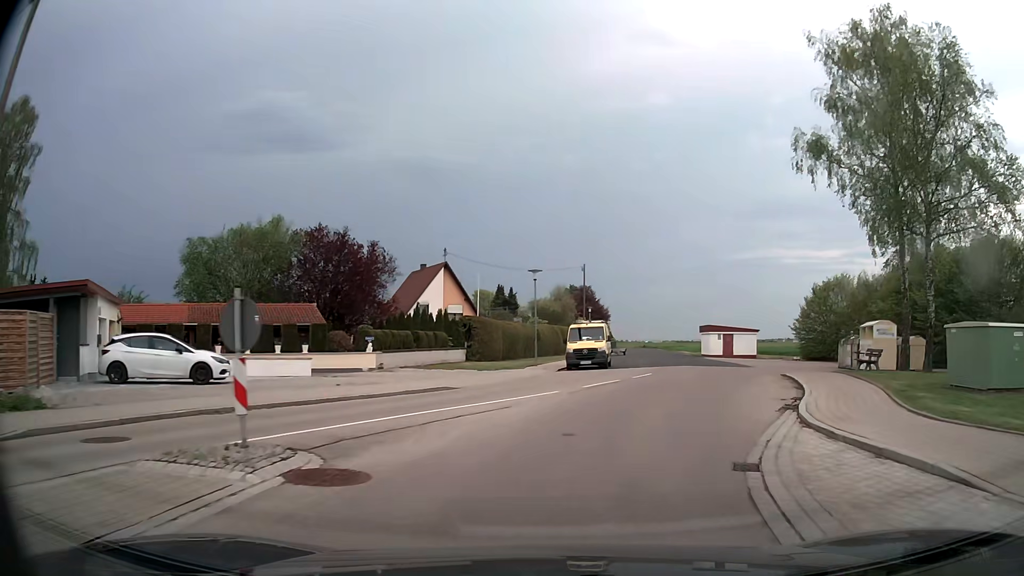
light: Day
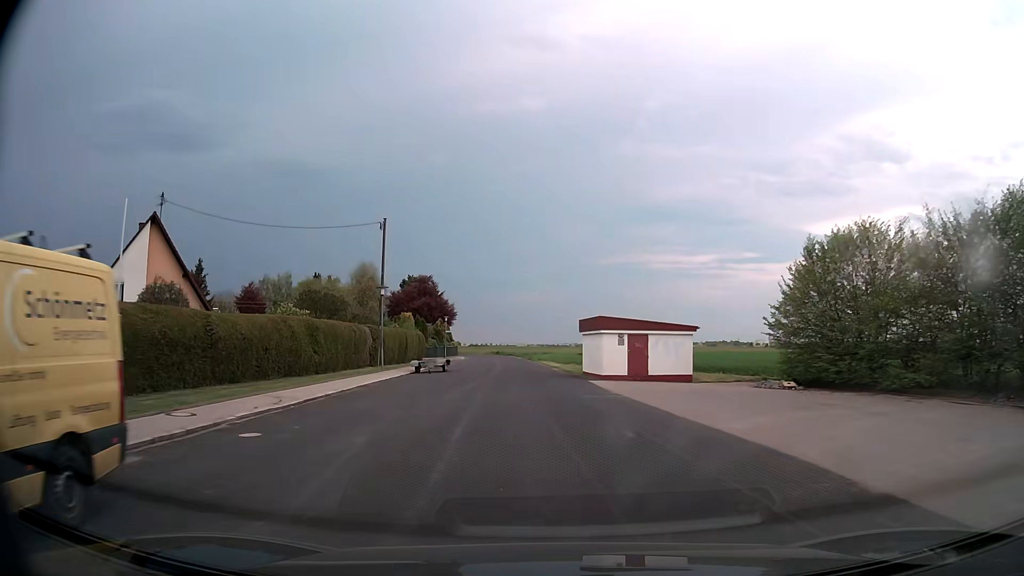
(+6.2, +31.9) m; +11°
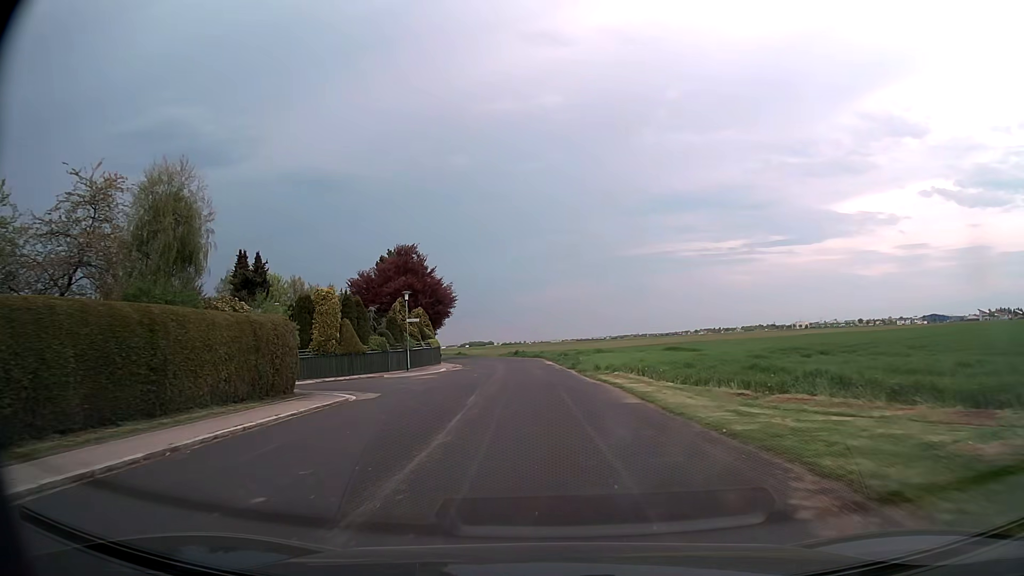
(-1.1, +39.9) m; -3°
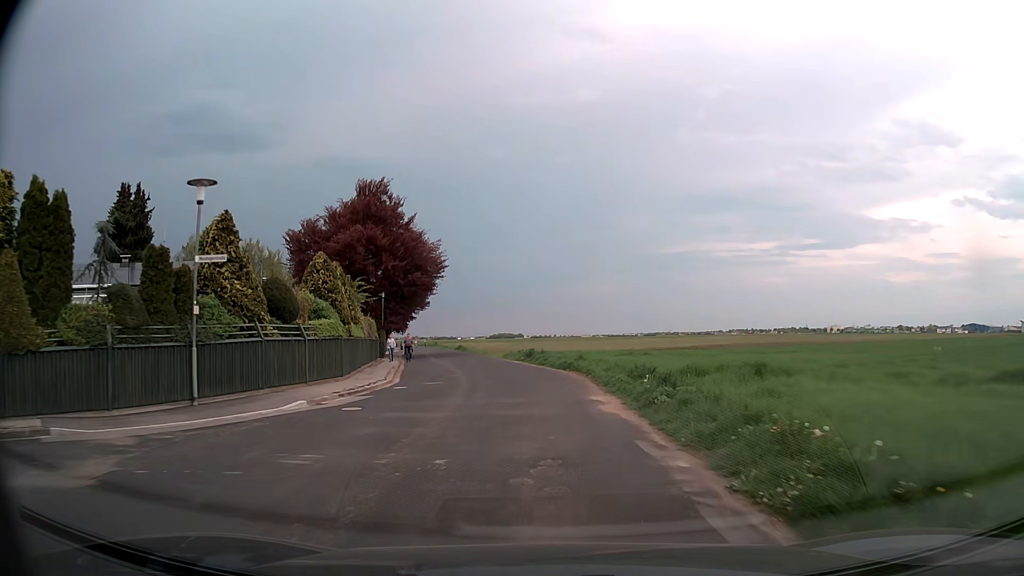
(-0.3, +29.3) m; -3°
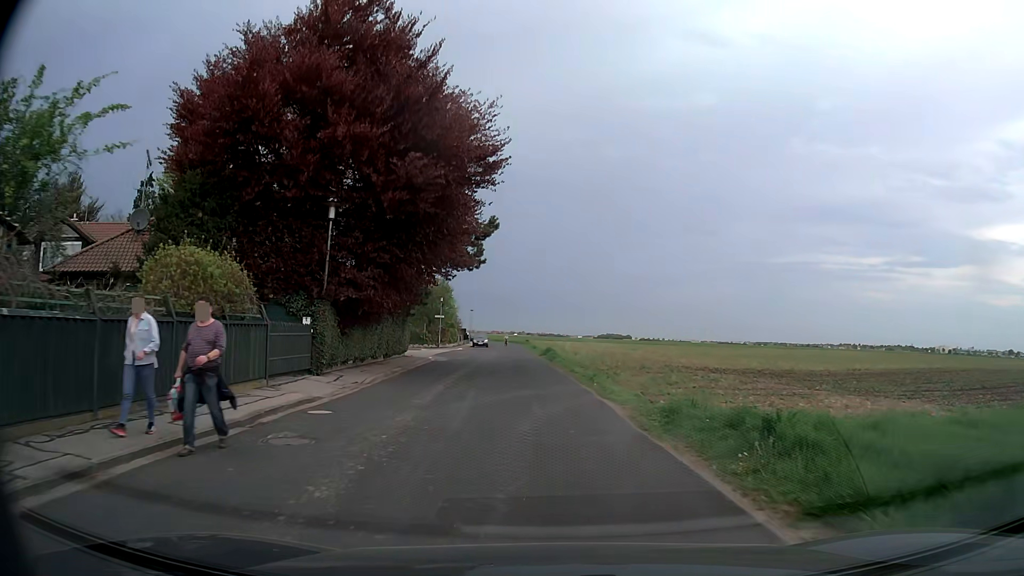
(-2.2, +31.2) m; -8°
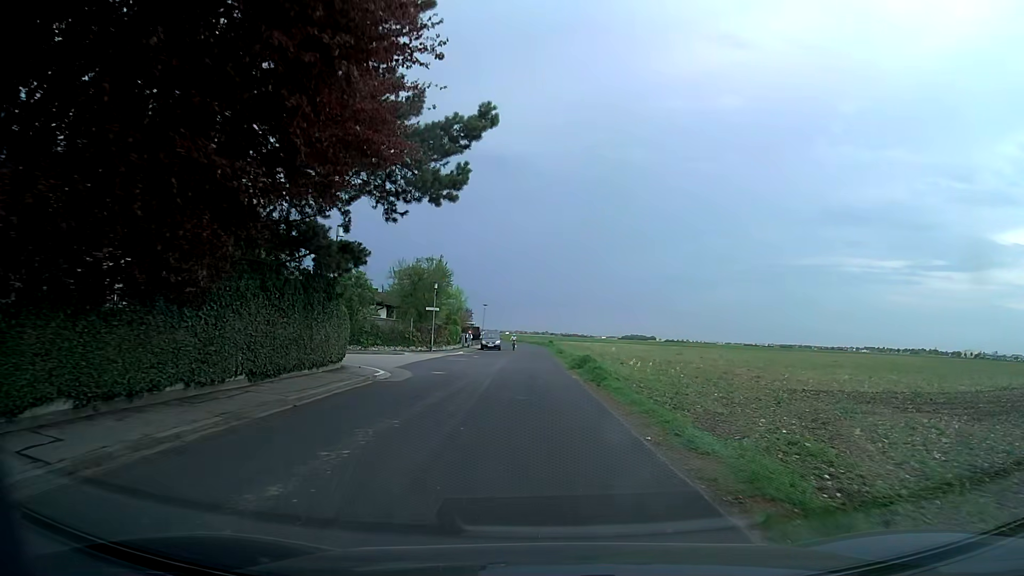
(-0.5, +16.6) m; -3°
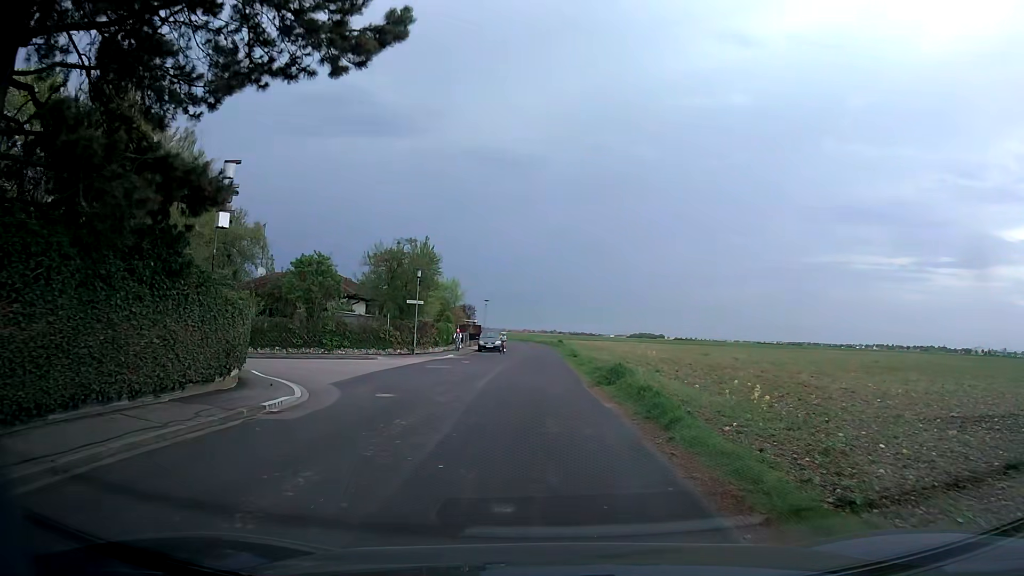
(0.0, +9.0) m; 0°
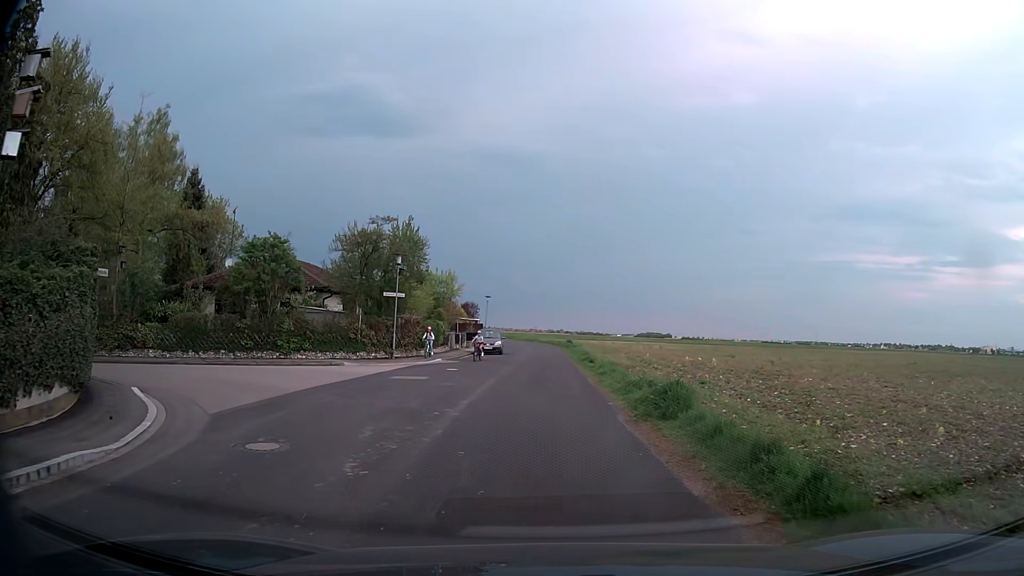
(-0.1, +6.9) m; -2°
